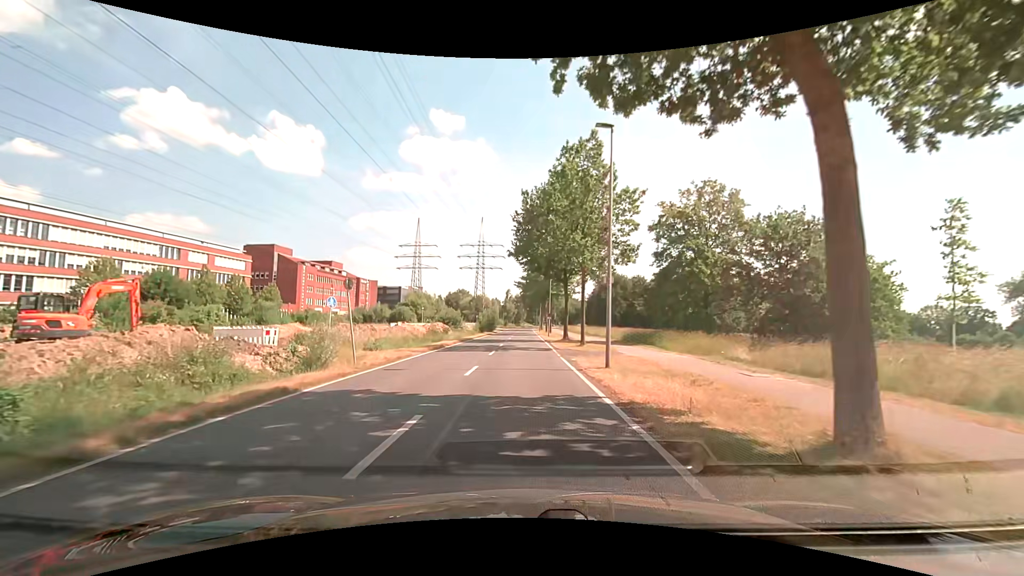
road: secondary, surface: asphalt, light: Day
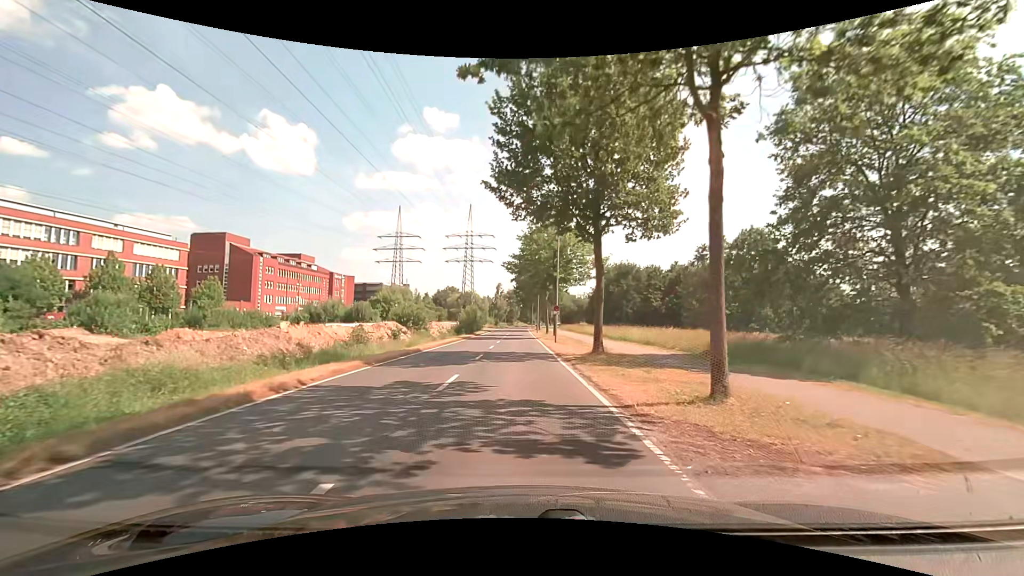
(+0.2, +20.8) m; +1°
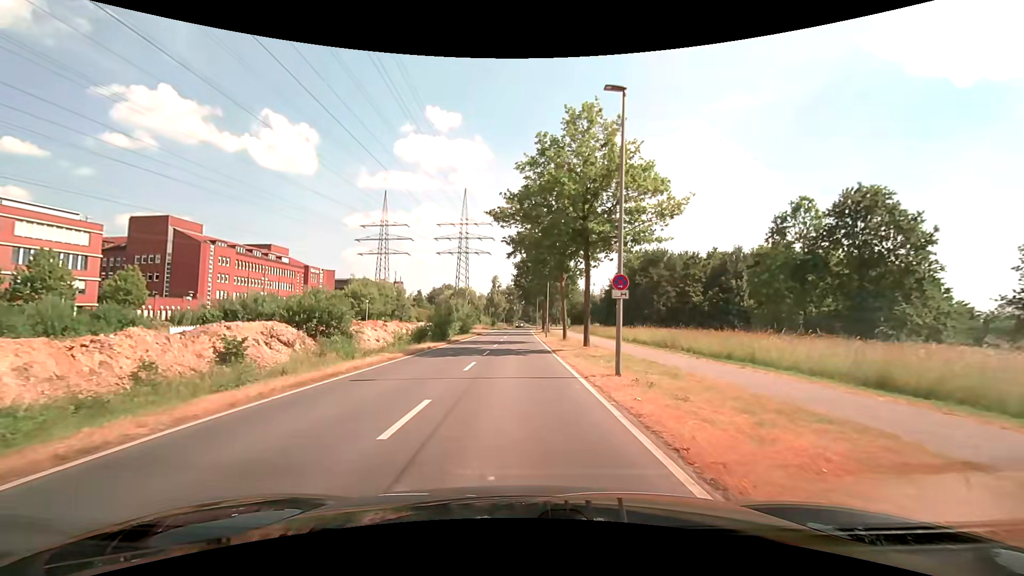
(-0.3, +21.8) m; 0°
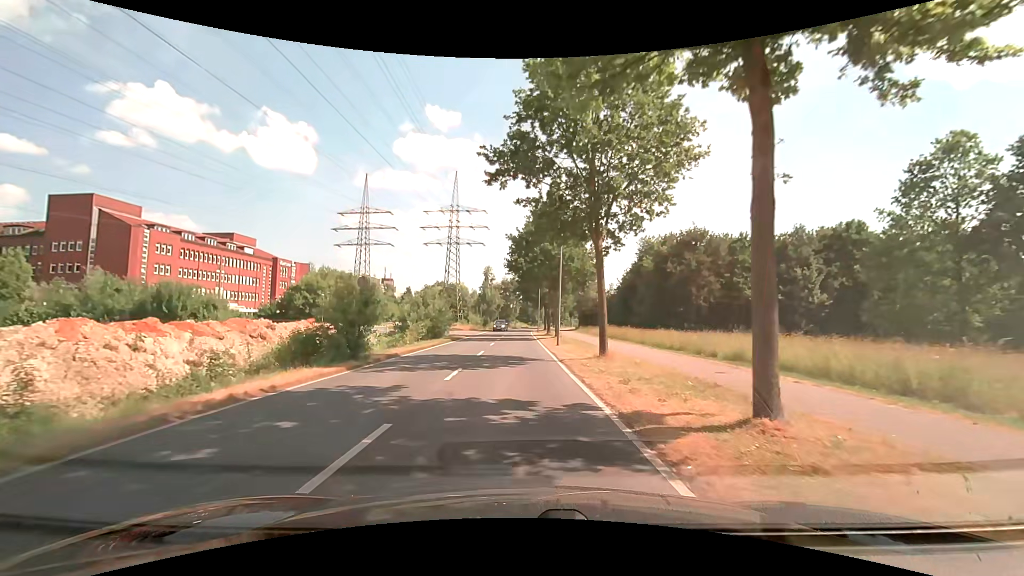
(-0.1, +18.5) m; 0°
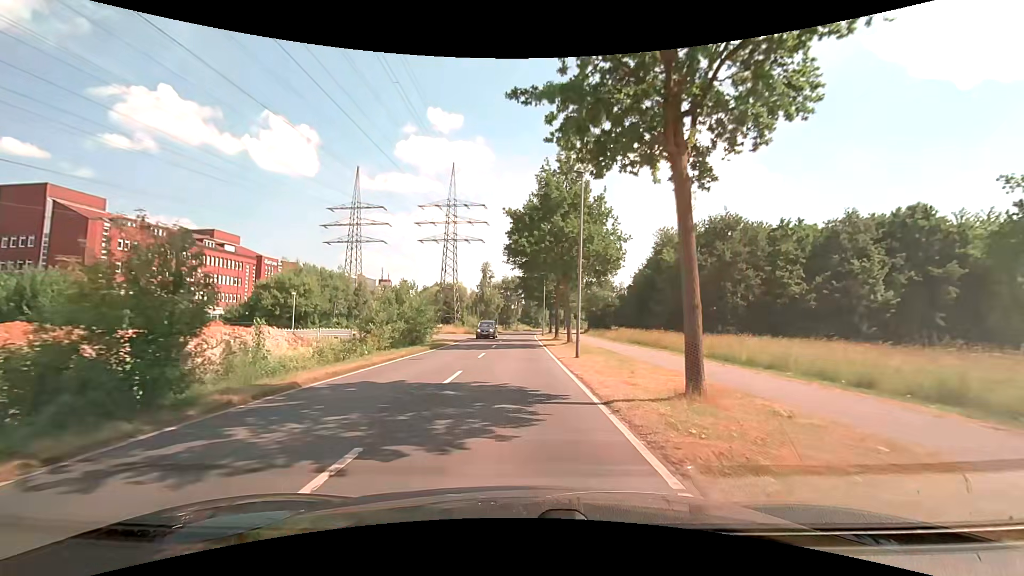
(0.0, +9.5) m; 0°
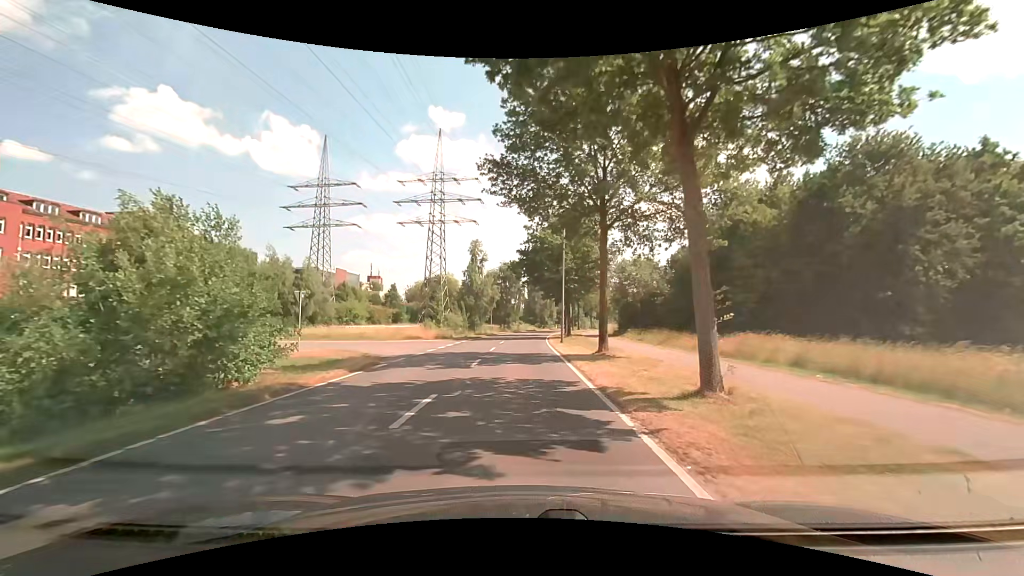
(0.0, +23.3) m; 0°
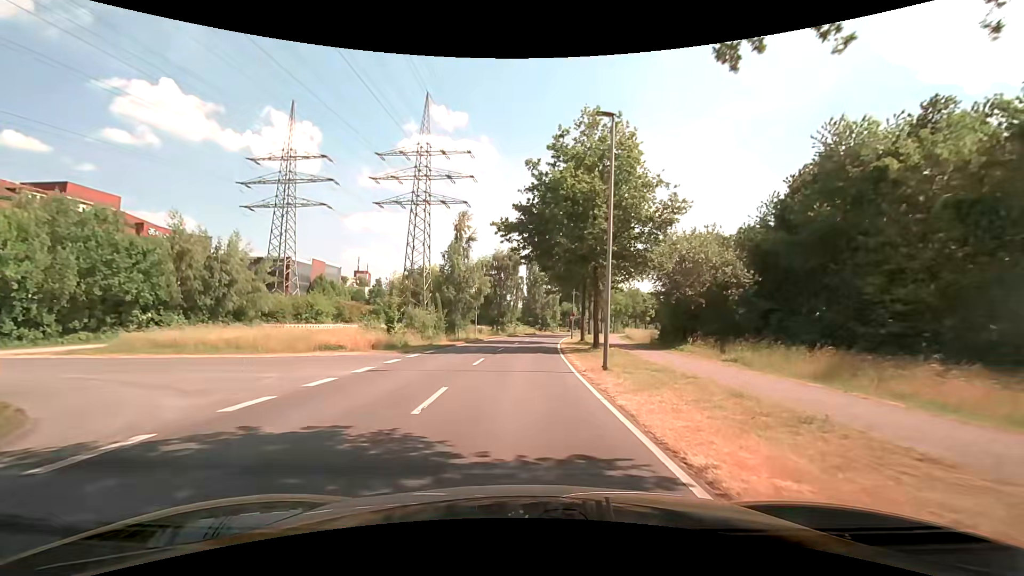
(0.0, +17.1) m; 0°
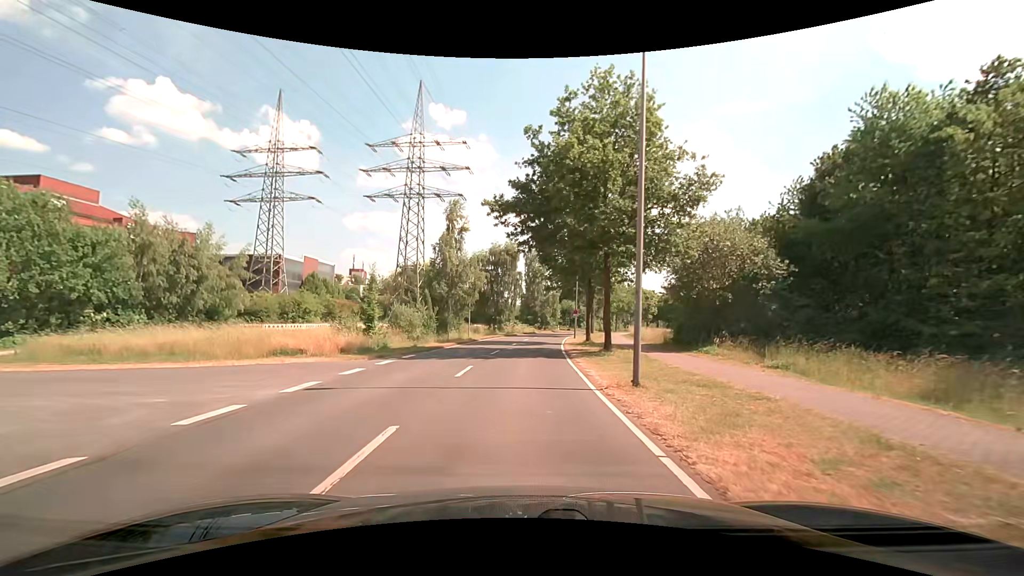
(0.0, +4.1) m; +1°
(0, +10) (0, +20) (0, +30) (+1, +40) (+2, +50) (+3, +60) (+5, +70) (+7, +79) (+9, +89) (+12, +99) m
